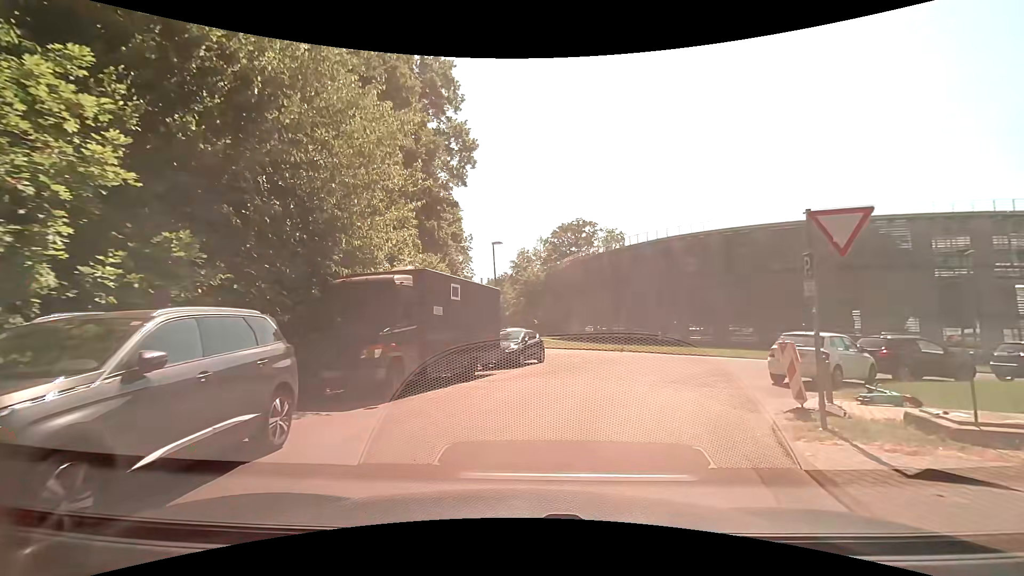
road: residential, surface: asphalt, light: Day
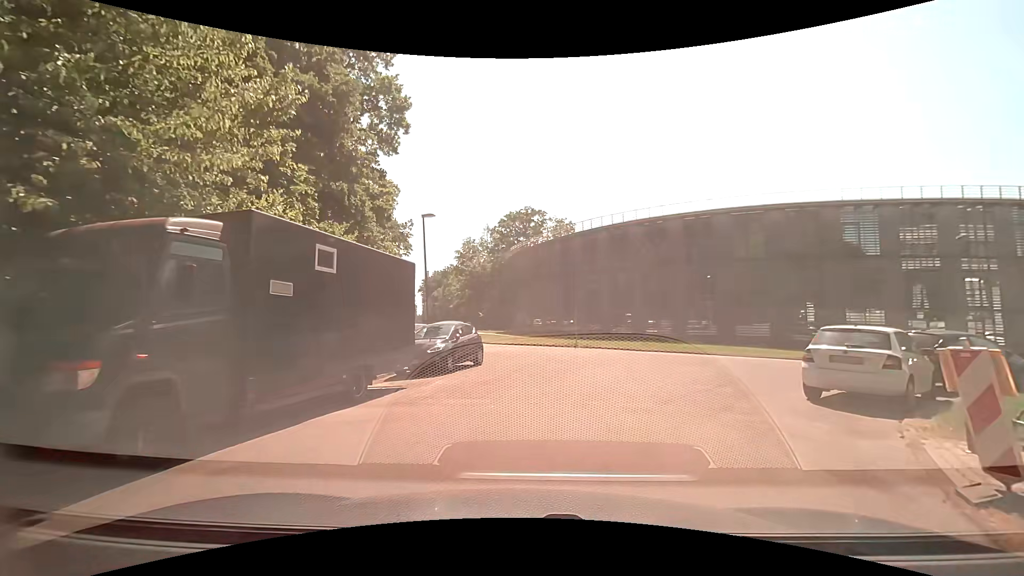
(+0.3, +5.1) m; +8°
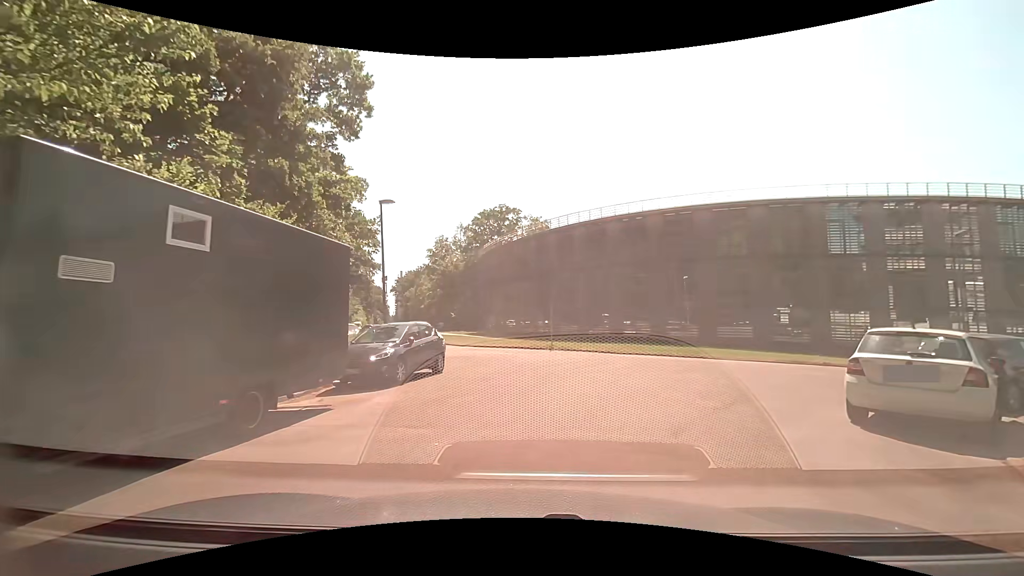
(0.0, +2.5) m; +2°
